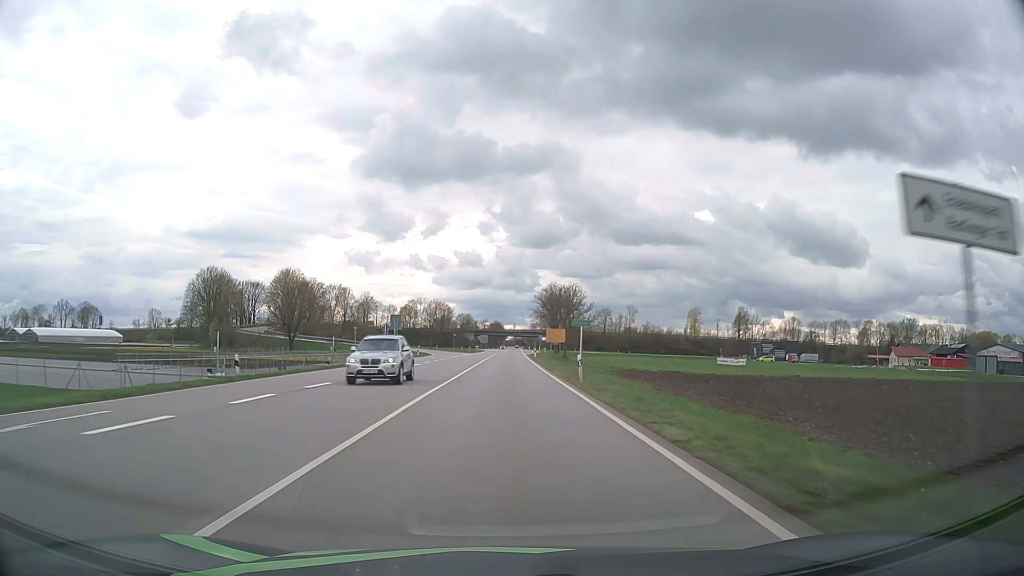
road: primary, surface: asphalt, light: Day
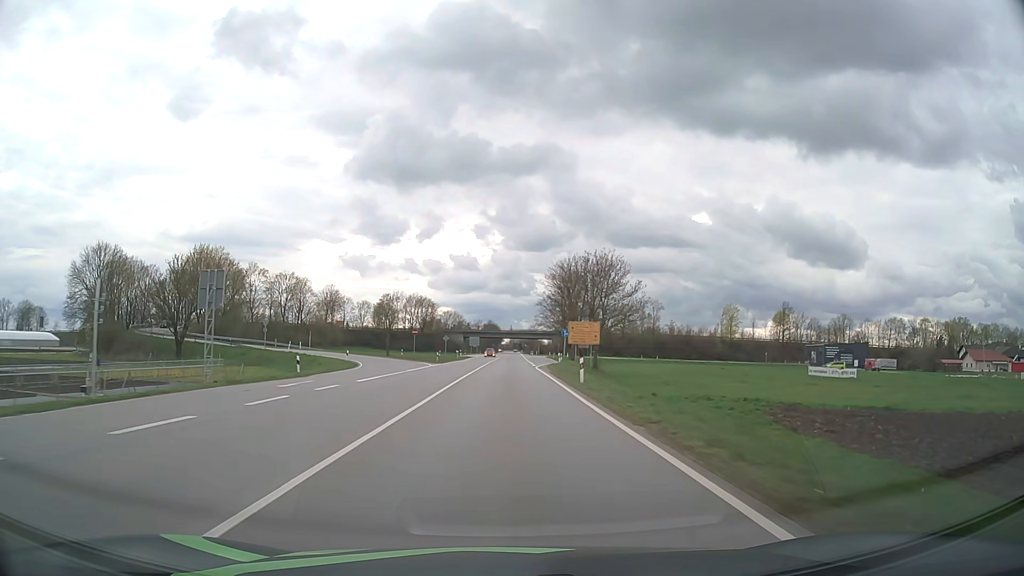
(+0.2, +47.5) m; 0°
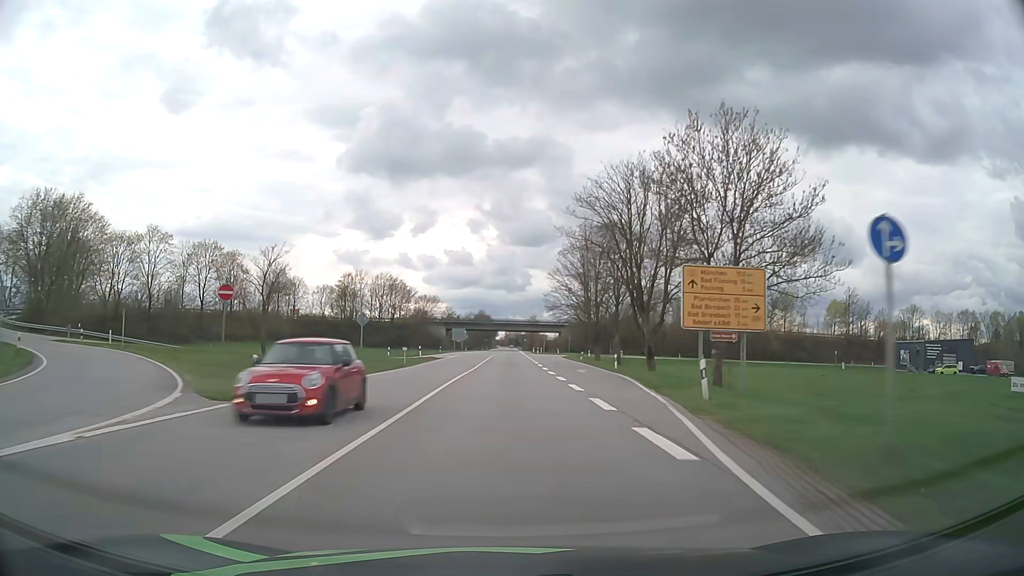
(+0.2, +47.4) m; +1°
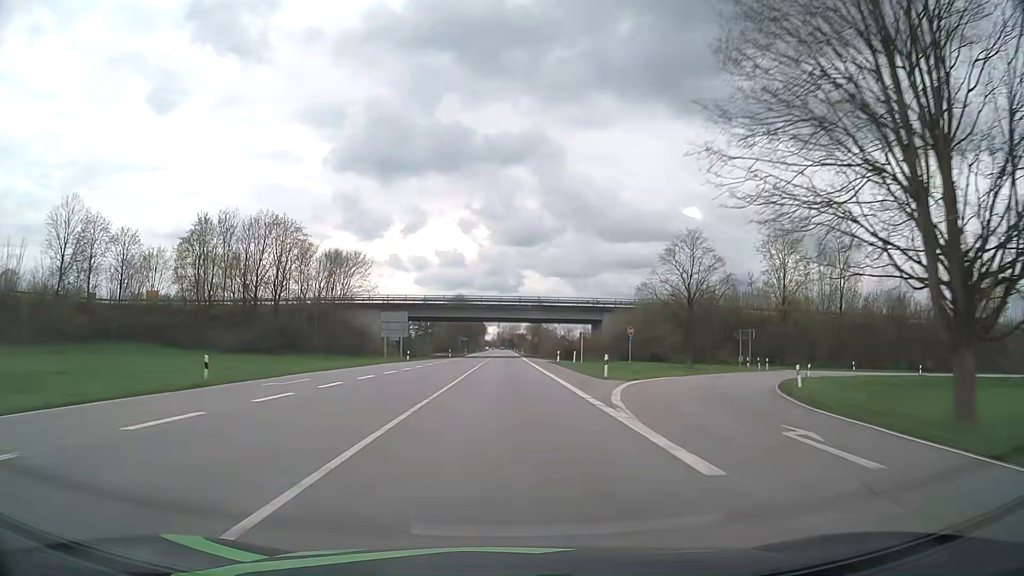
(+0.2, +78.8) m; +1°
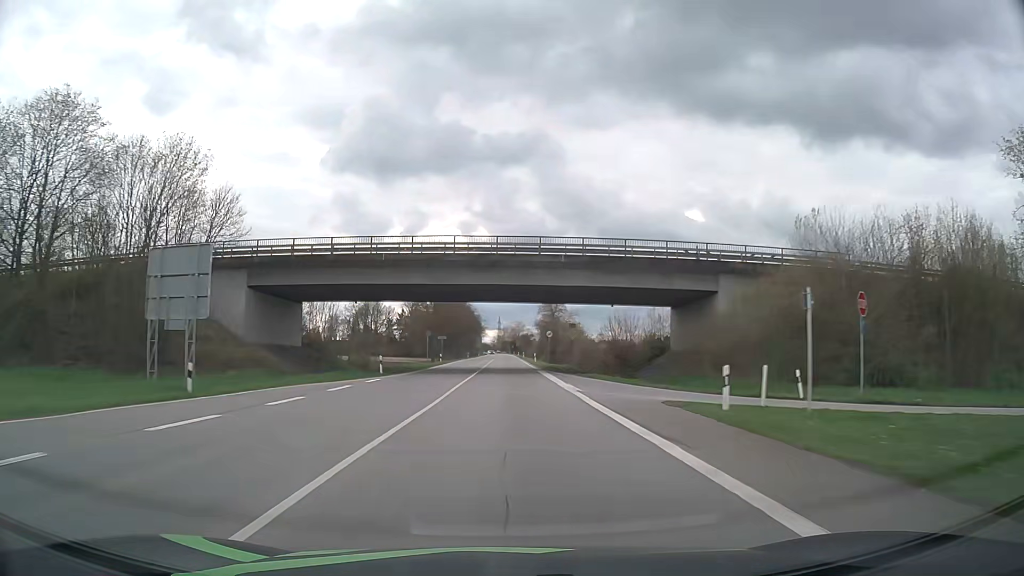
(-0.1, +47.2) m; 0°
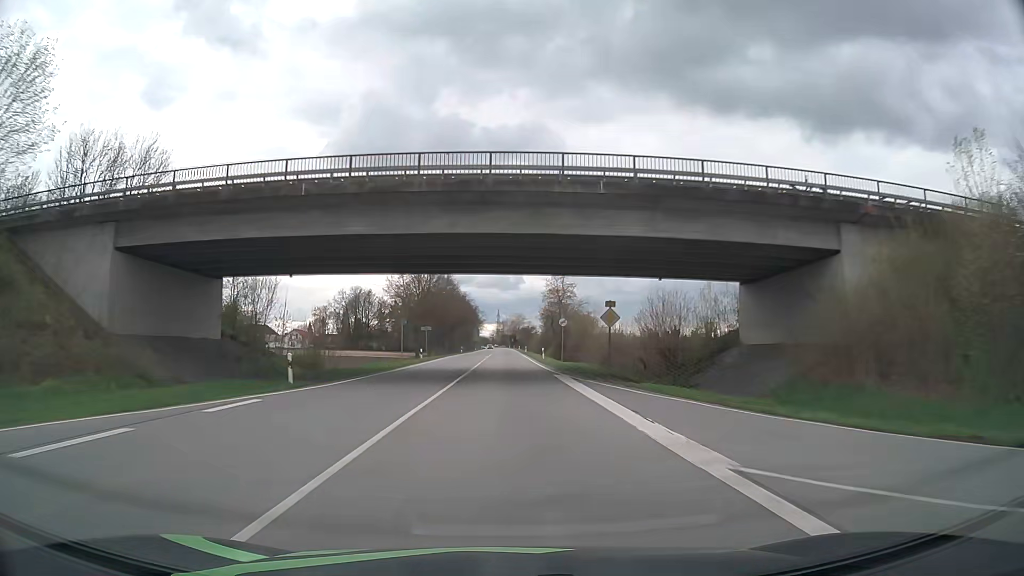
(0.0, +15.7) m; 0°
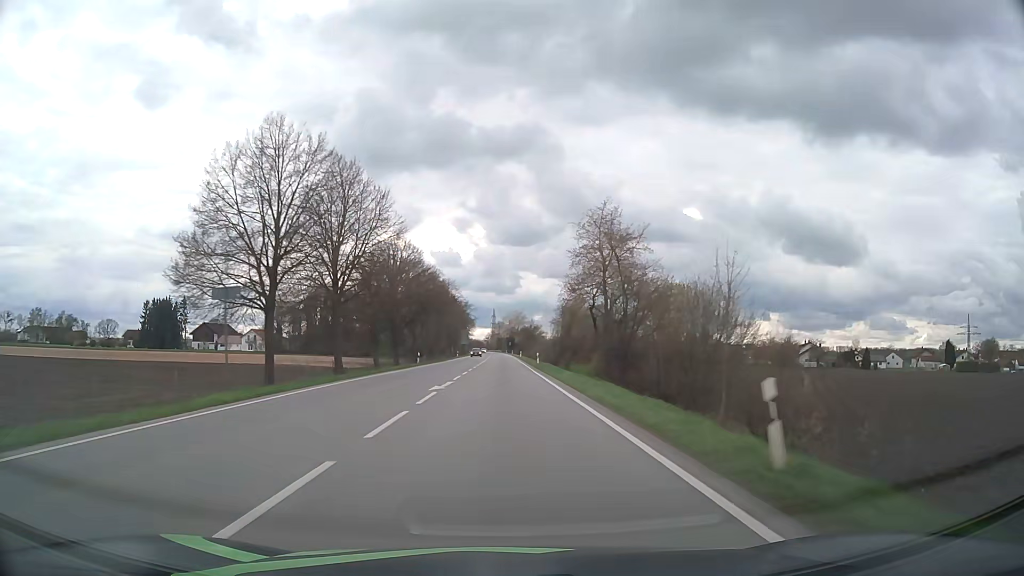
(+0.2, +47.2) m; 0°
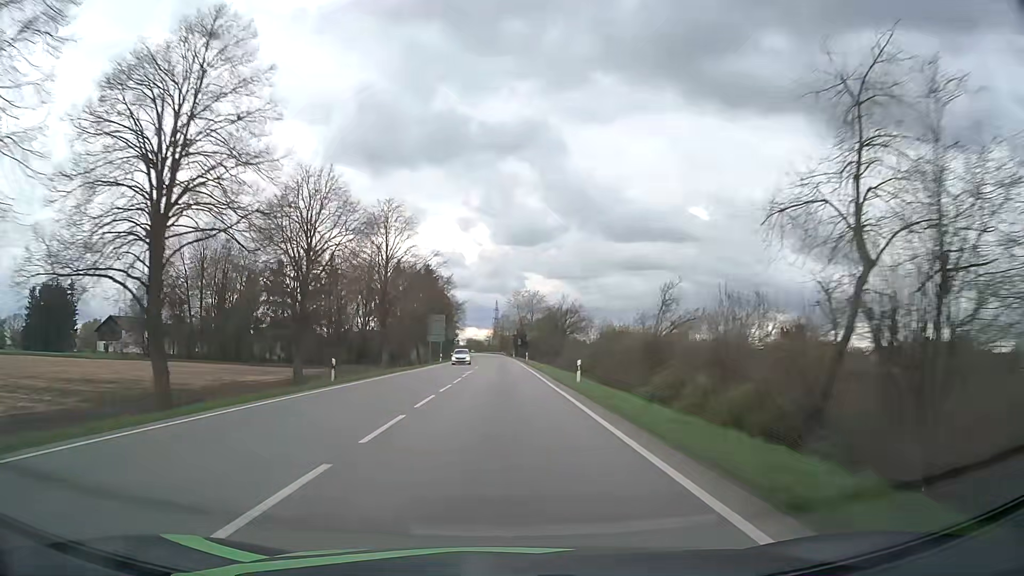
(-0.3, +78.5) m; 0°
(0, +10) (0, +20) (0, +30) (0, +40) (0, +50) (0, +60) (-1, +70) (-1, +80) (-1, +90) (-1, +100) m
